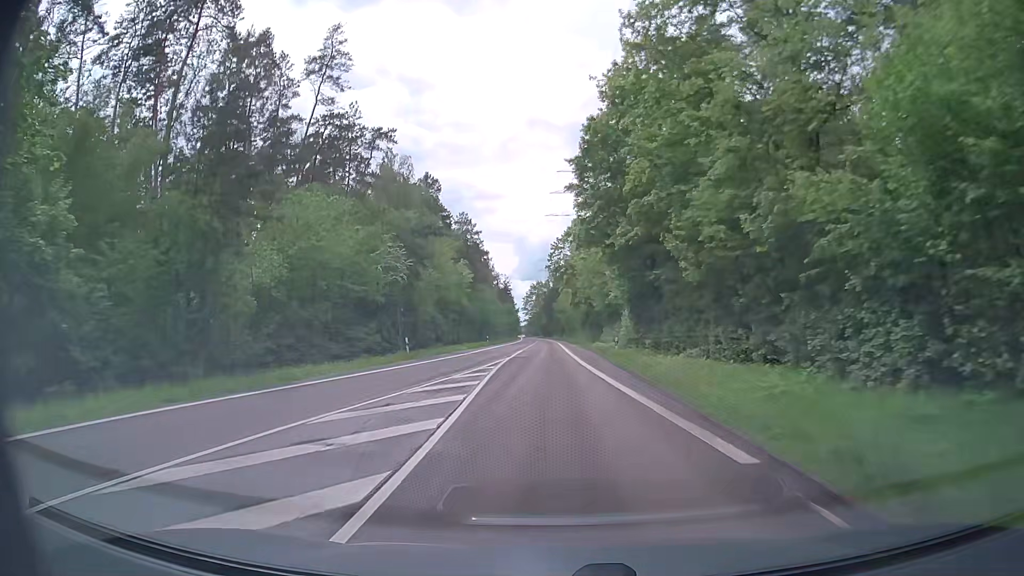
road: secondary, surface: asphalt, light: Day
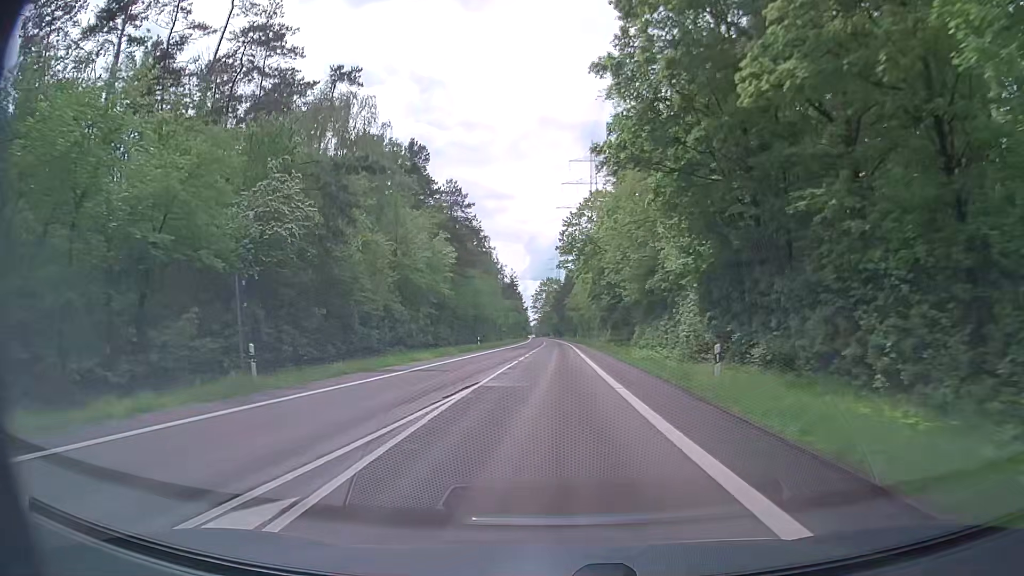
(-0.1, +21.8) m; 0°
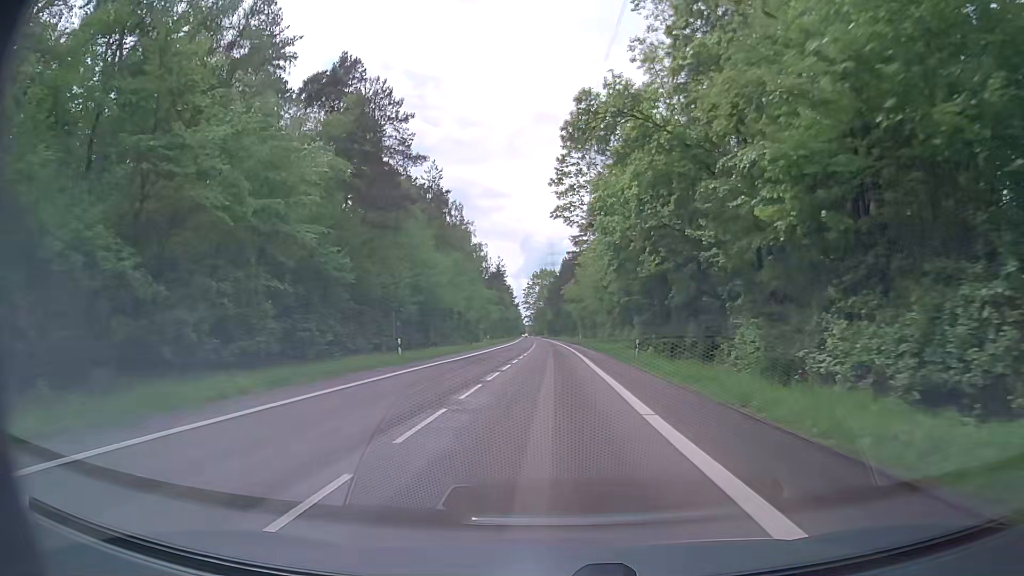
(-0.1, +32.8) m; 0°
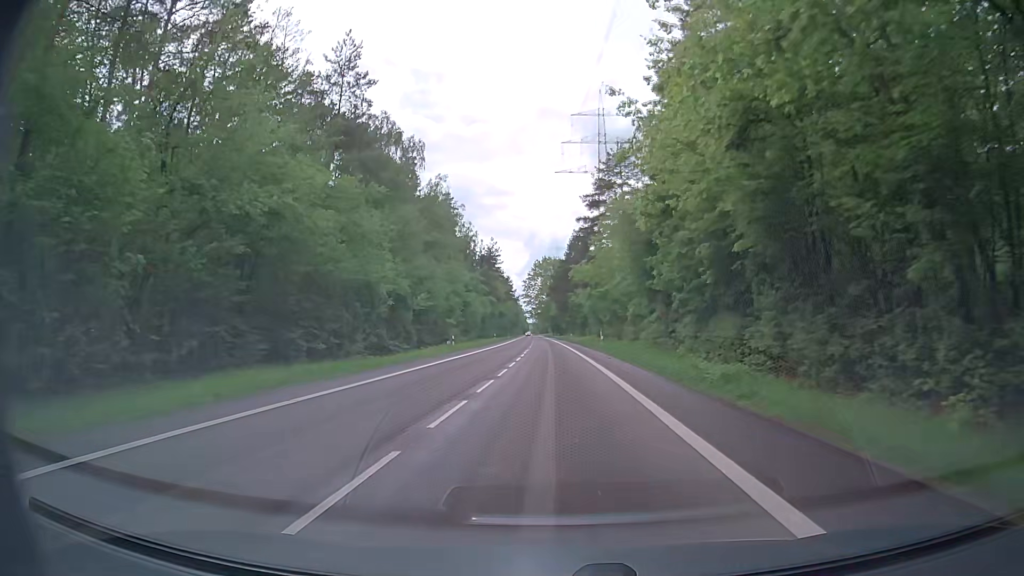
(0.0, +32.8) m; 0°
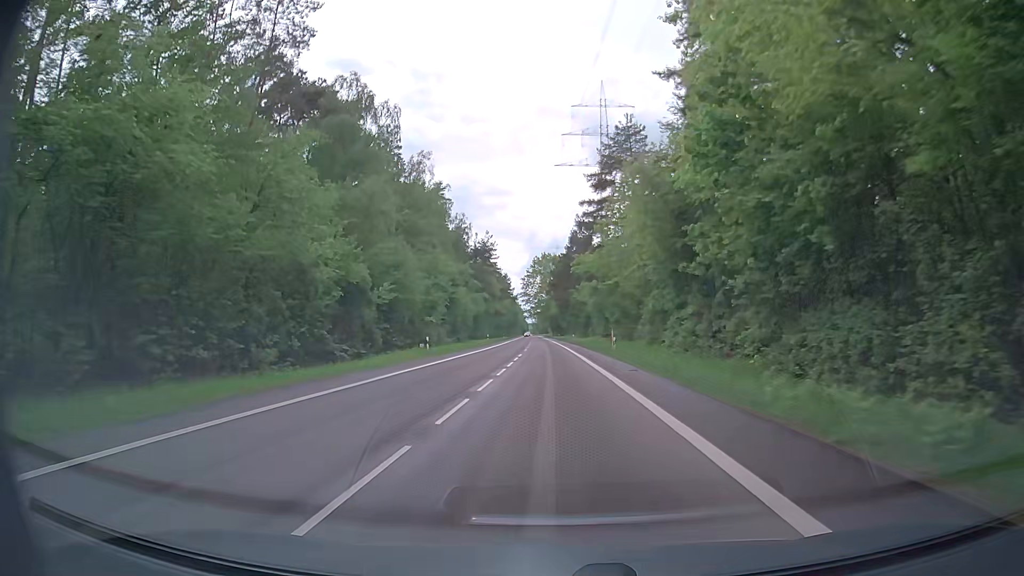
(-0.1, +11.0) m; 0°
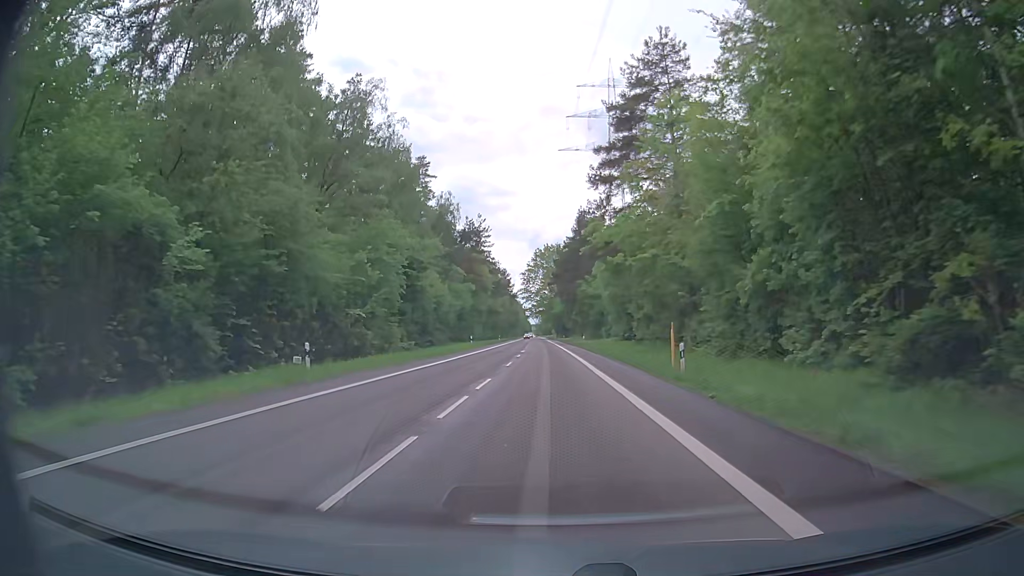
(0.0, +22.0) m; 0°
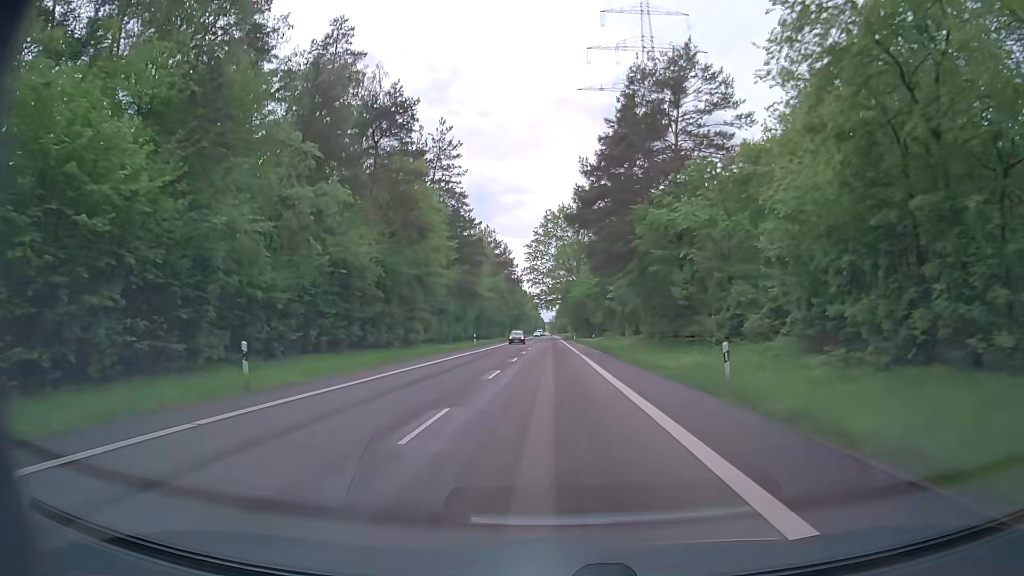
(-0.9, +54.9) m; -2°
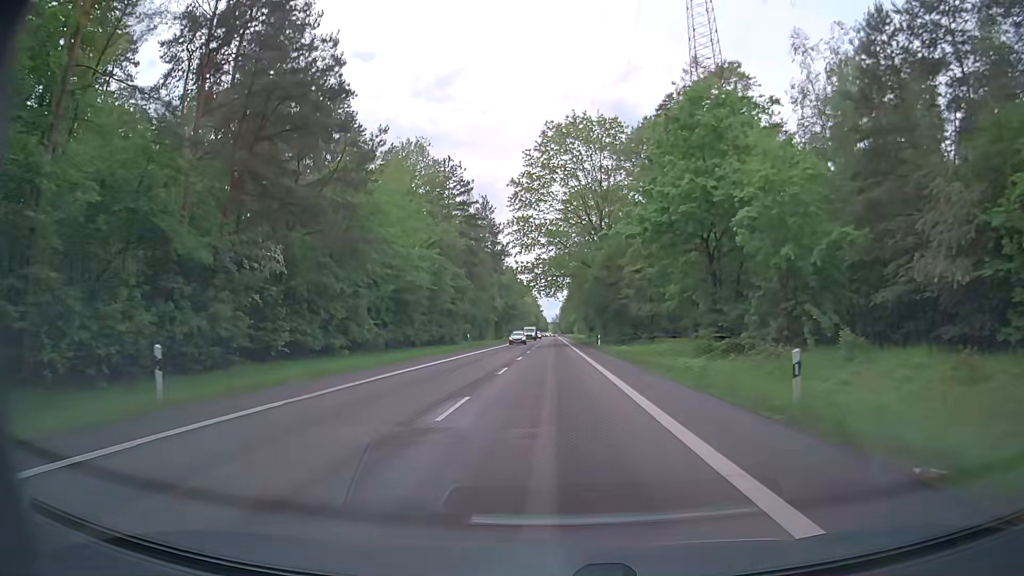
(-0.1, +54.7) m; -1°
(0, +10) (0, +20) (+1, +30) (+1, +40) (+1, +50) (+1, +60) (+1, +70) (+2, +80) (+2, +90) (+2, +100) m
